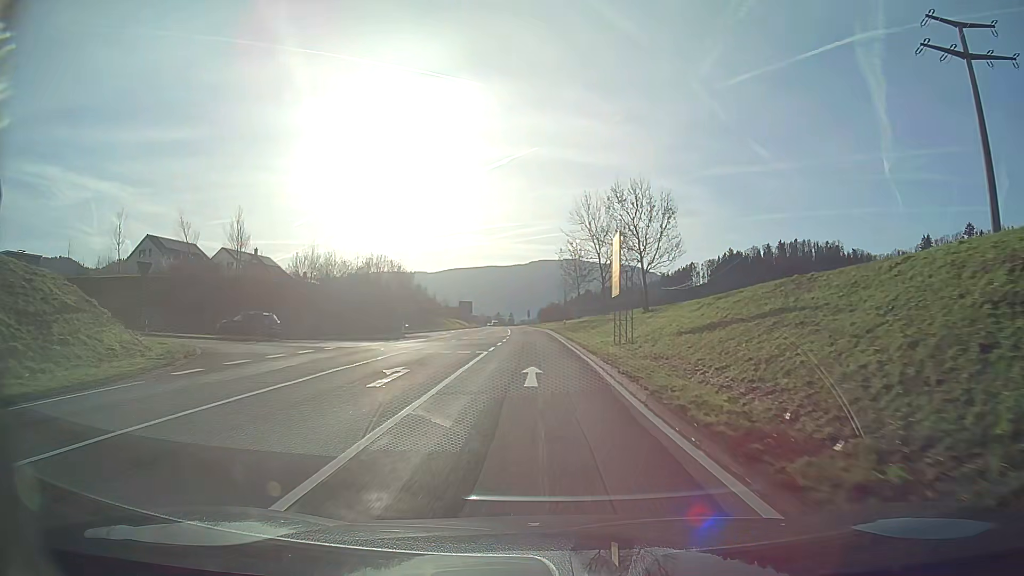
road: secondary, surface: asphalt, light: Day
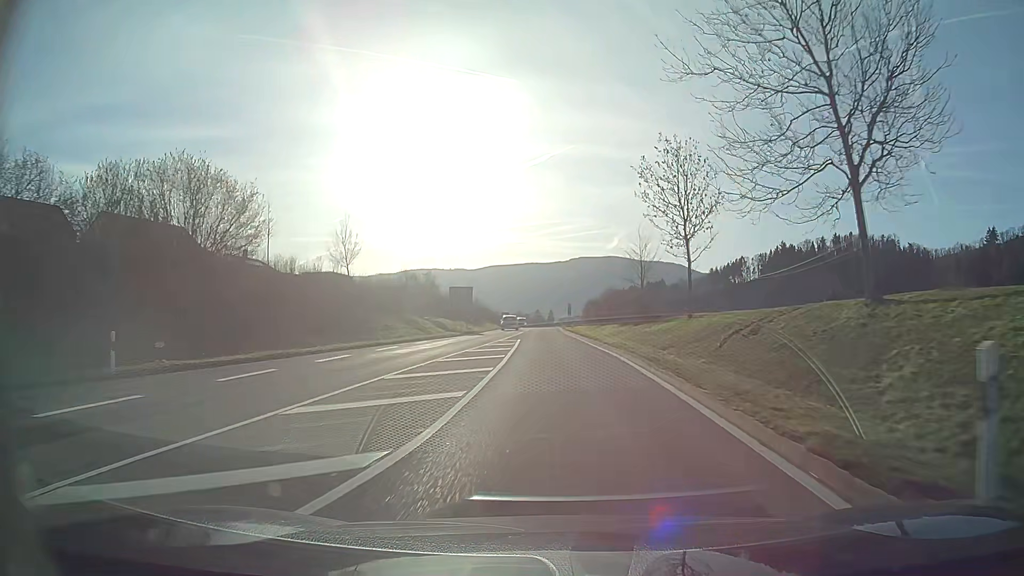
(-1.6, +46.9) m; -3°
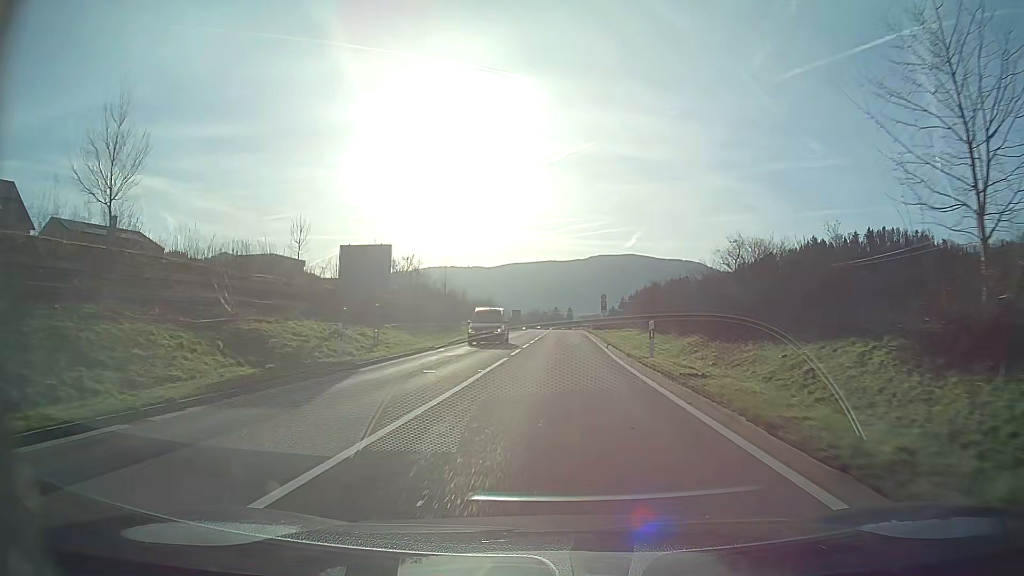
(-0.5, +38.1) m; -2°
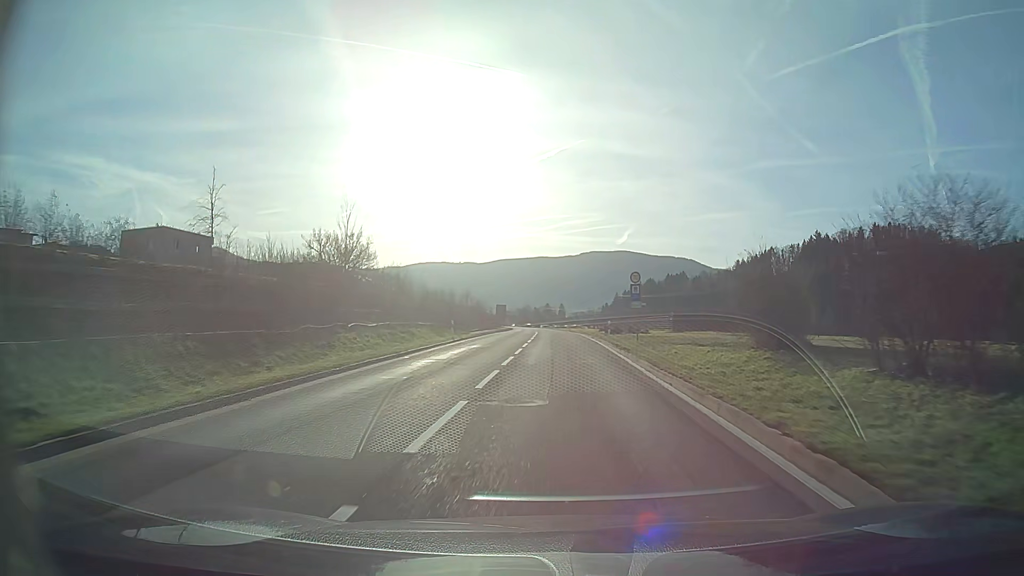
(+0.2, +29.1) m; +1°
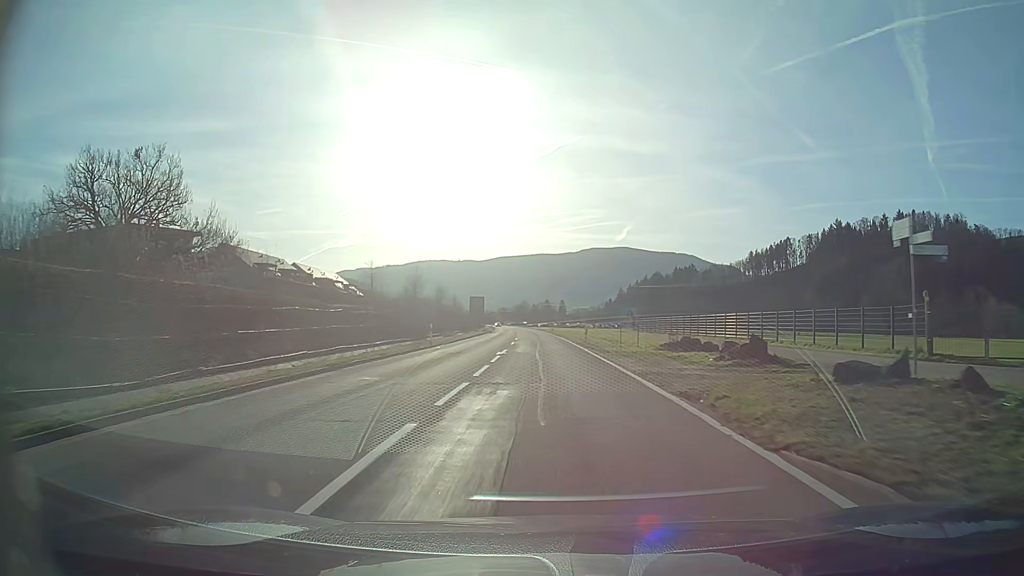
(+0.2, +50.3) m; 0°
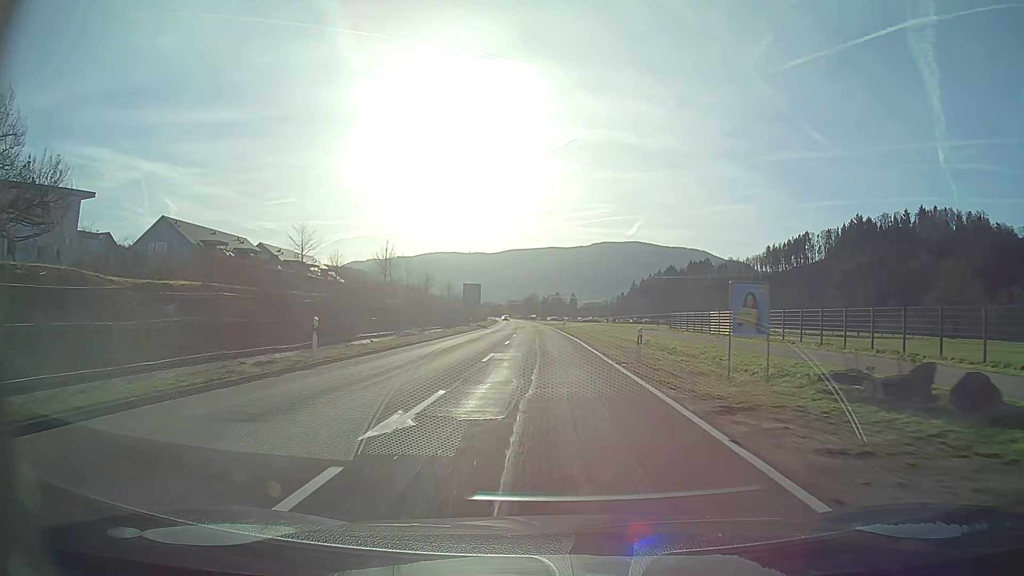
(-0.1, +20.9) m; -1°
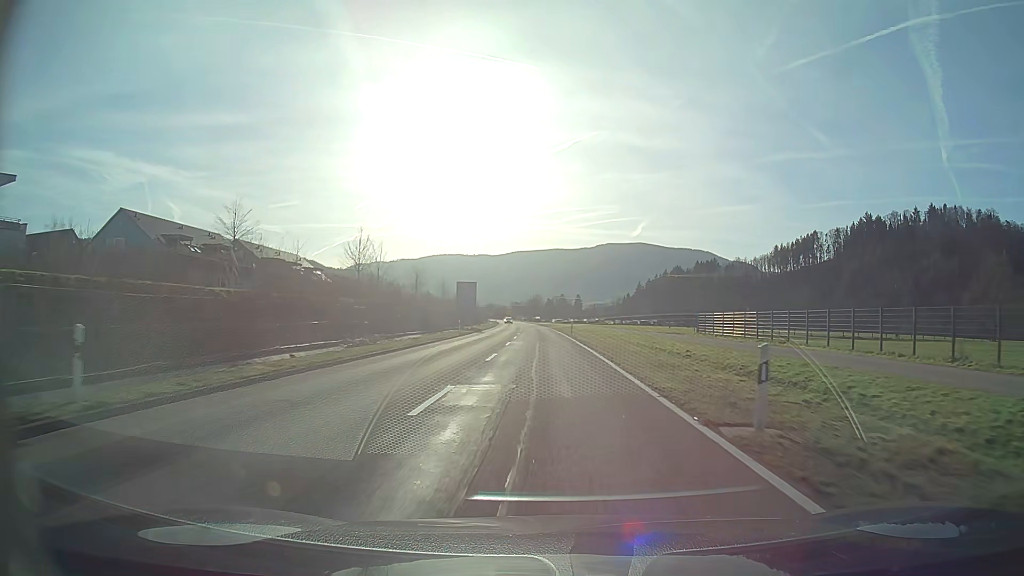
(0.0, +10.8) m; 0°
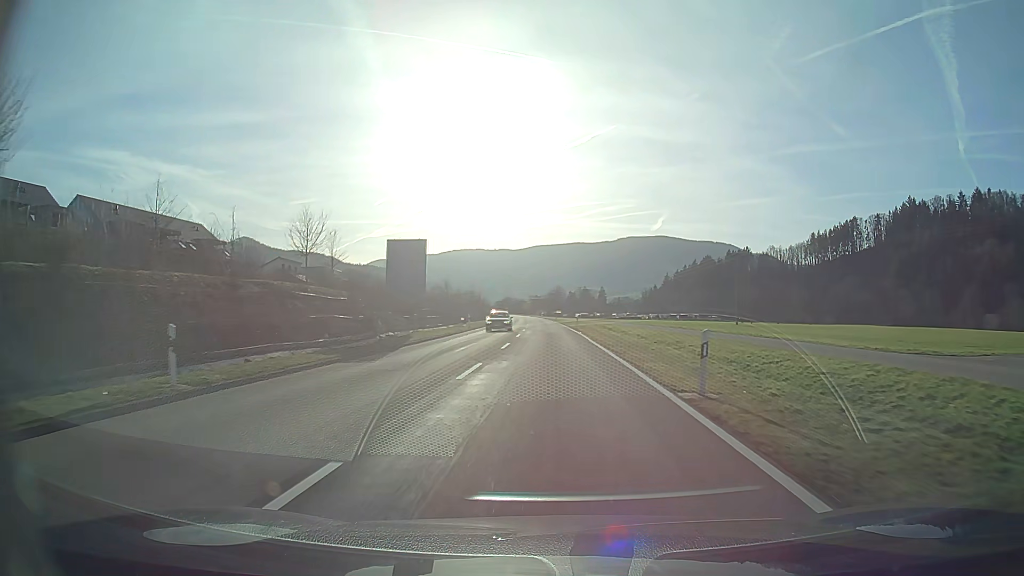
(-0.6, +43.2) m; -2°
(0, +10) (0, +20) (0, +30) (0, +40) (0, +50) (-1, +60) (-1, +70) (-1, +80) (-2, +90) (-2, +100) m
